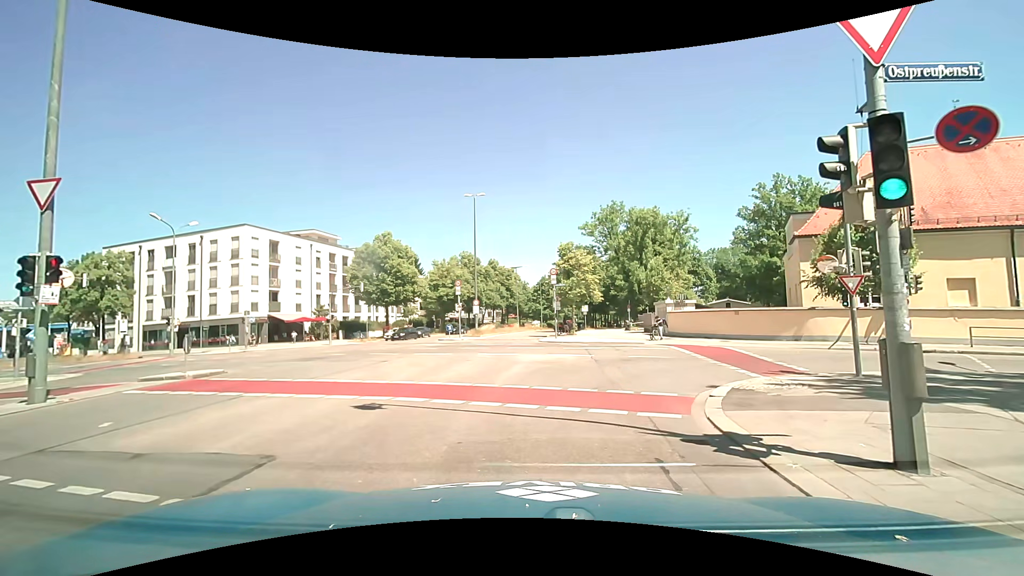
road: secondary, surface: asphalt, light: Day
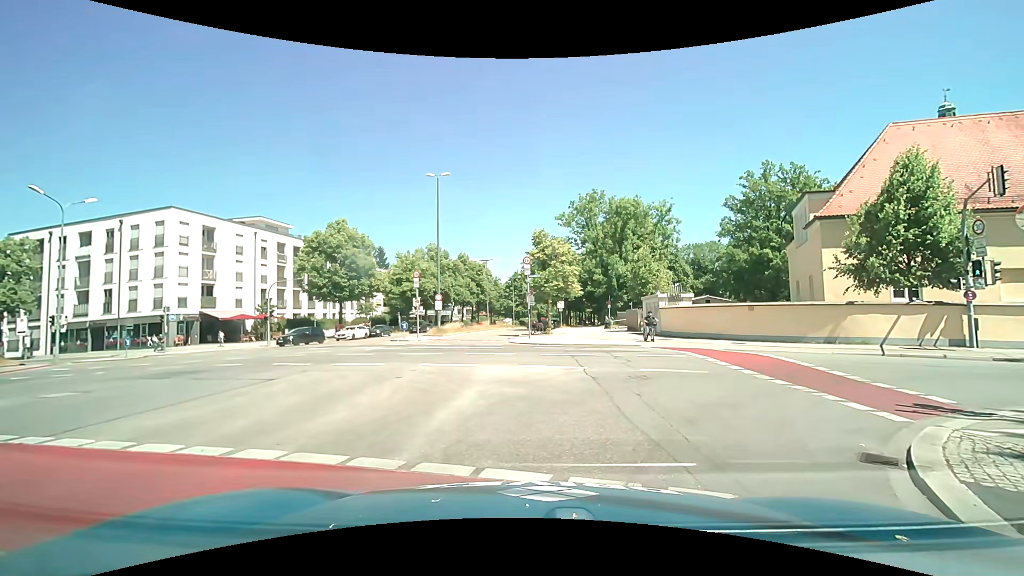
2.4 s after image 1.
(+0.2, +6.1) m; +3°
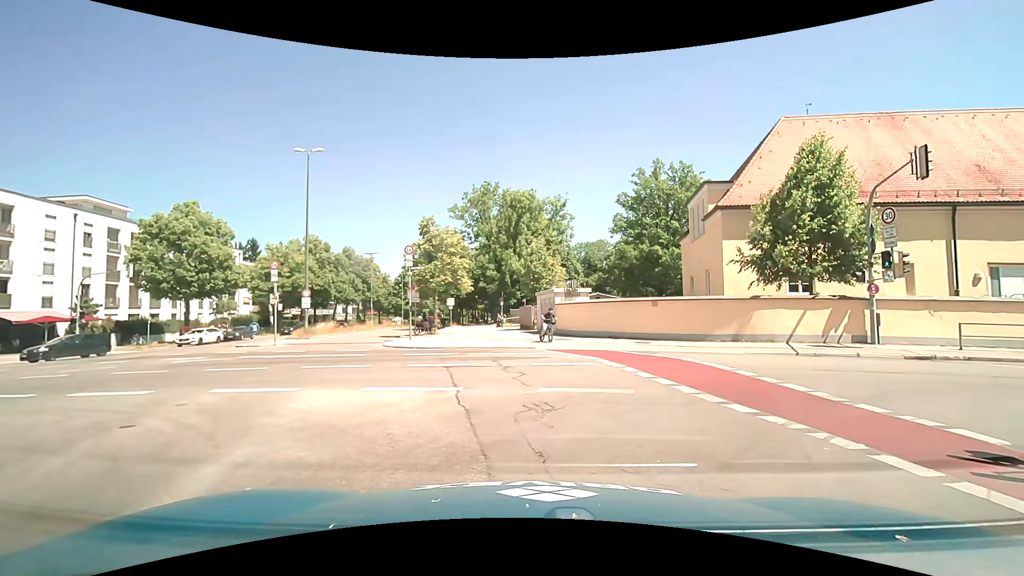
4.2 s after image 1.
(+0.4, +4.1) m; +13°
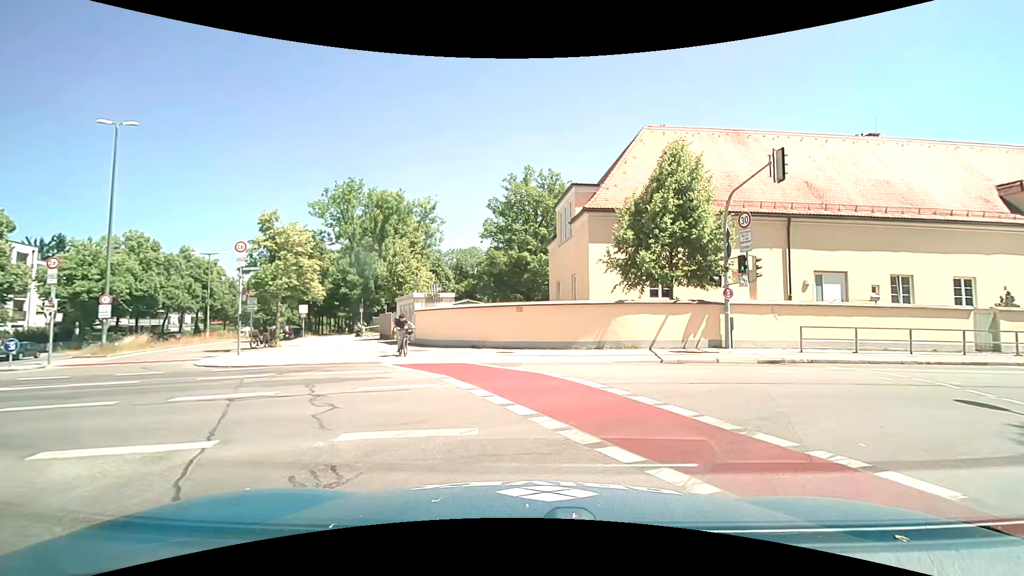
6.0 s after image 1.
(+0.3, +2.6) m; +12°
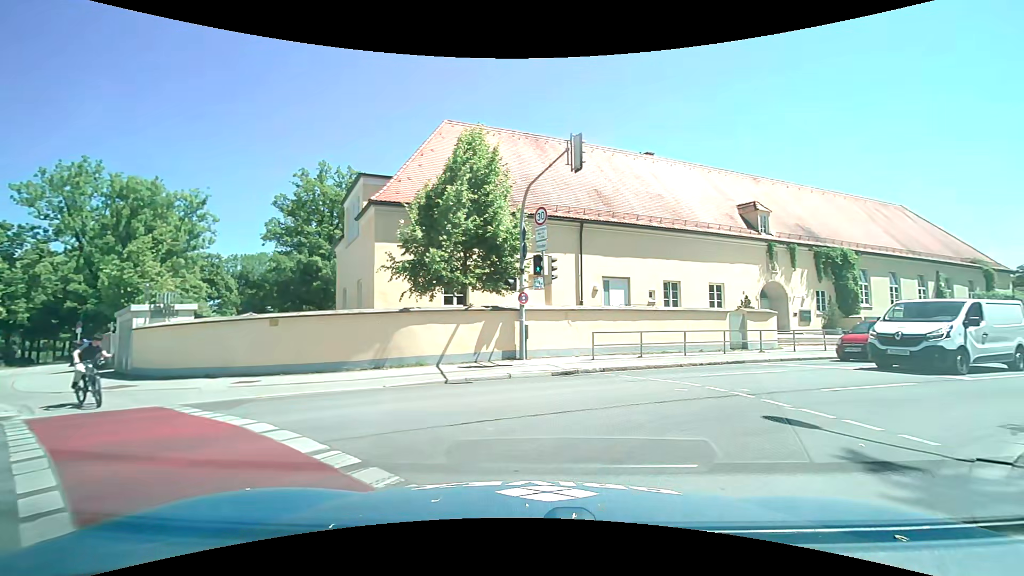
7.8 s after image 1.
(+0.8, +3.4) m; +23°
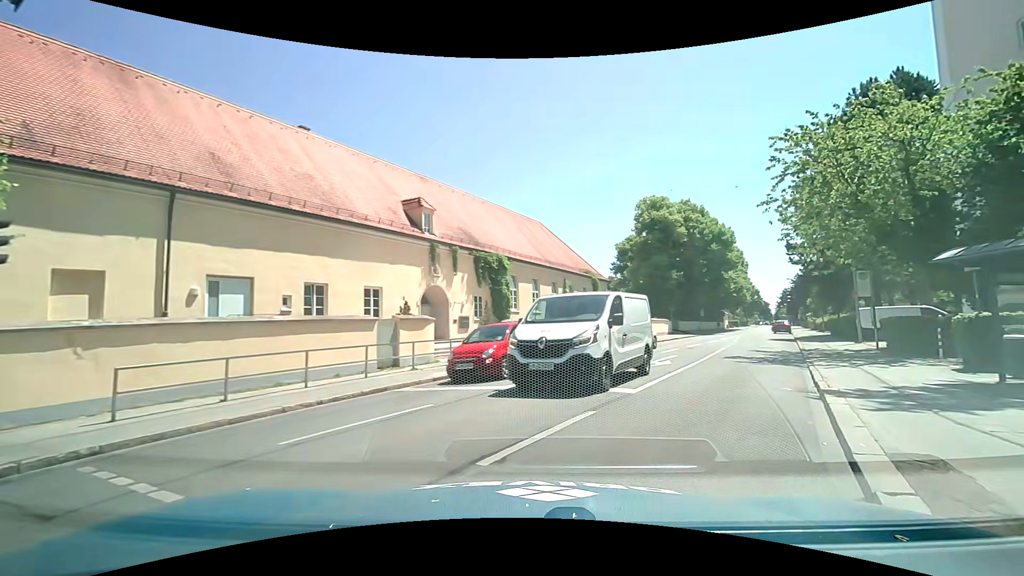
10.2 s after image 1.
(+2.0, +5.9) m; +36°
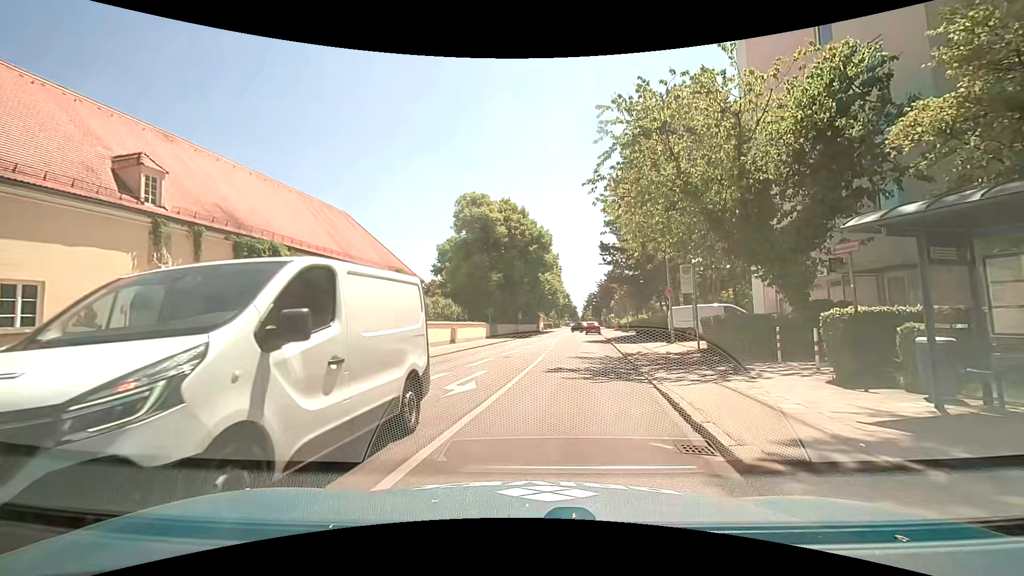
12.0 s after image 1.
(+1.3, +5.8) m; +22°
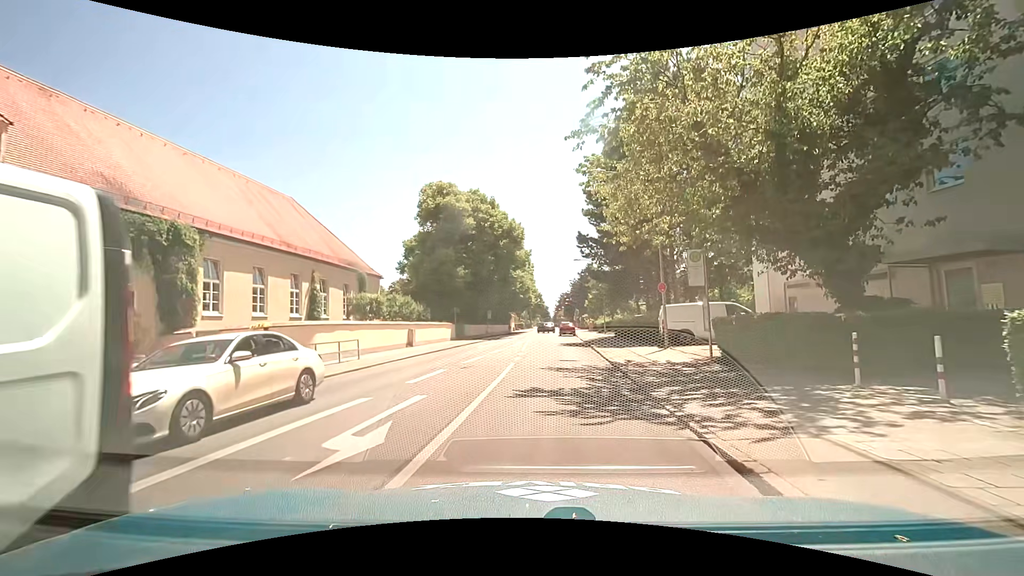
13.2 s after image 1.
(-0.1, +4.8) m; +1°
(0, +10) (+1, +20) (+1, +30) (+1, +40) (+1, +50) (+1, +60) (+1, +70) (+2, +80) (+3, +90) (+3, +100) m
